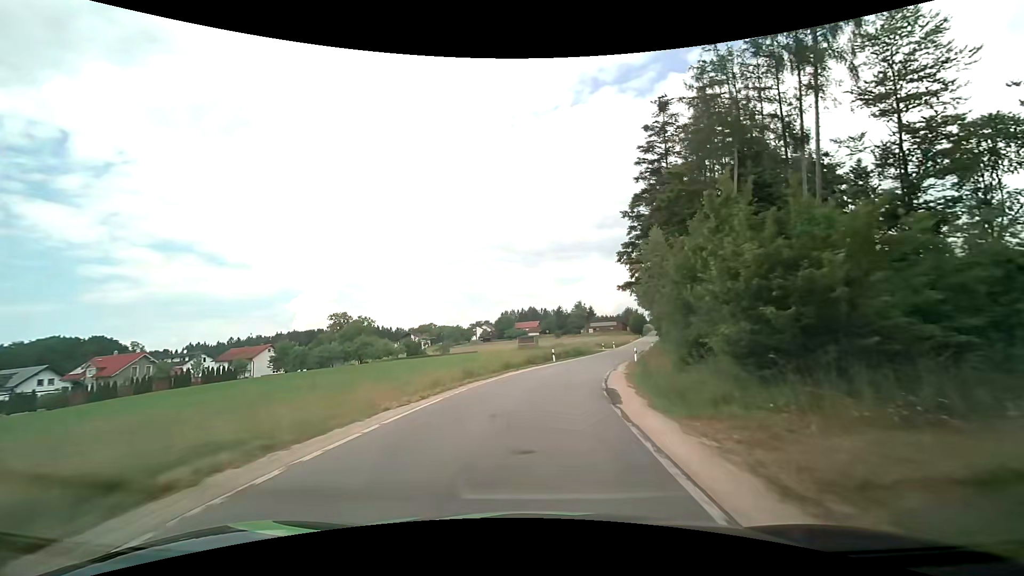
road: tertiary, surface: asphalt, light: Day
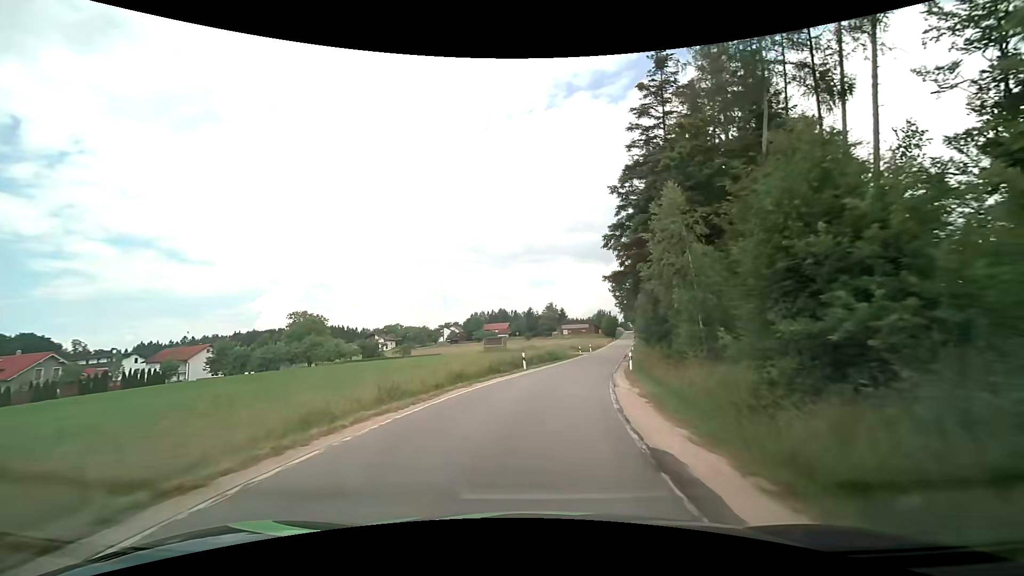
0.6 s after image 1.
(+0.3, +9.1) m; +4°
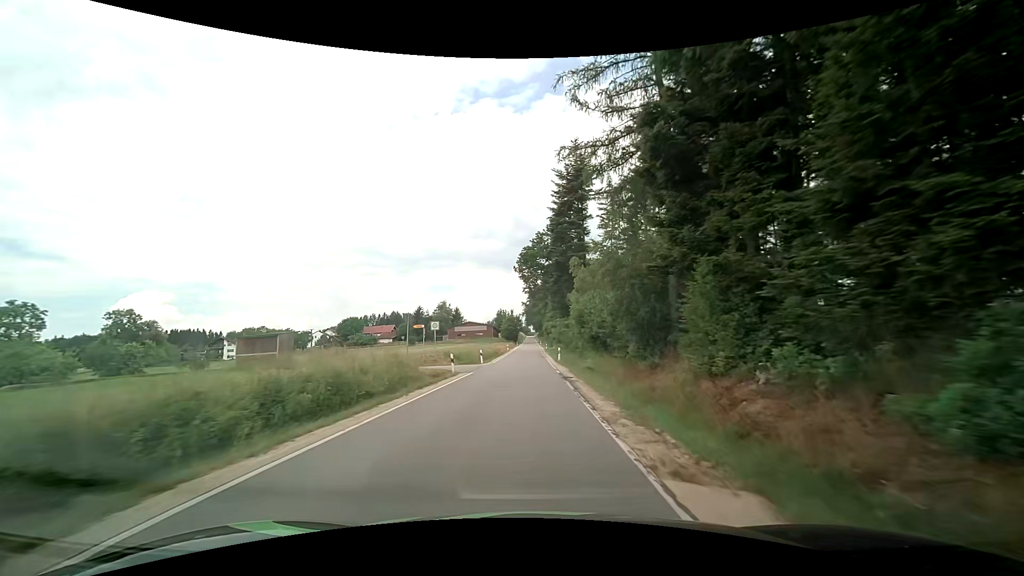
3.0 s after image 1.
(+4.6, +35.5) m; +11°
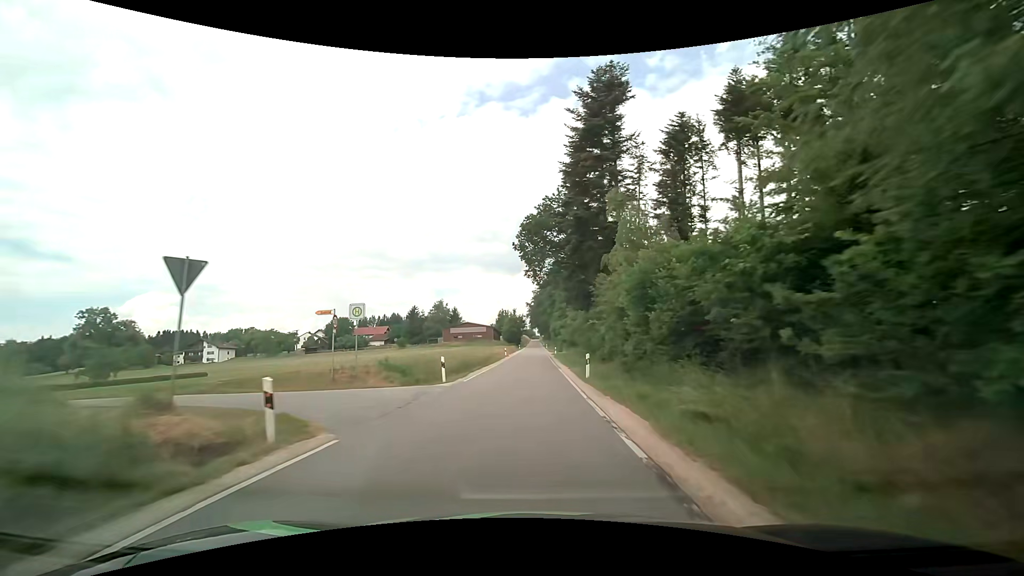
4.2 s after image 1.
(+0.2, +18.1) m; +1°
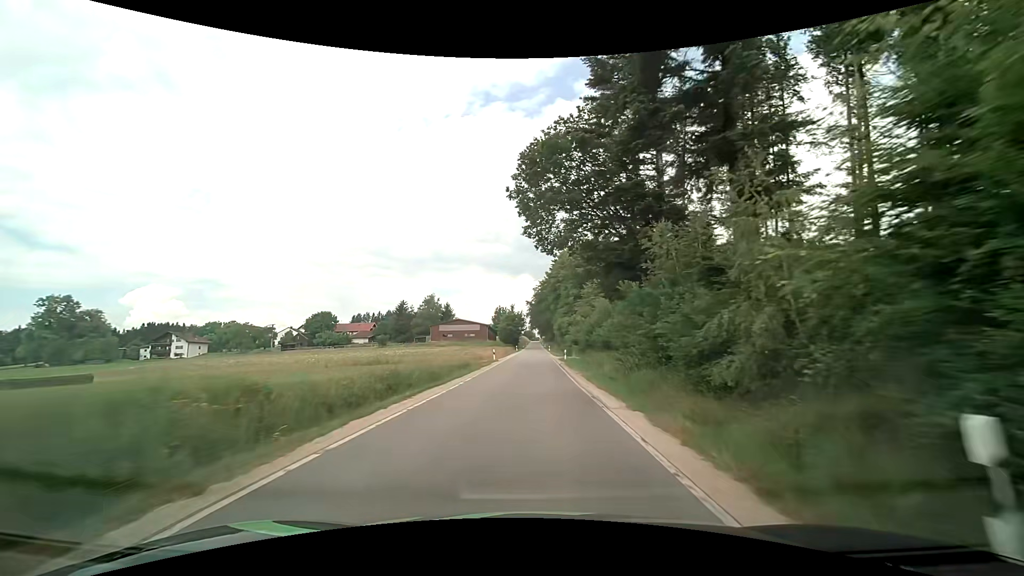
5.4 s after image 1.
(-0.3, +18.4) m; -1°
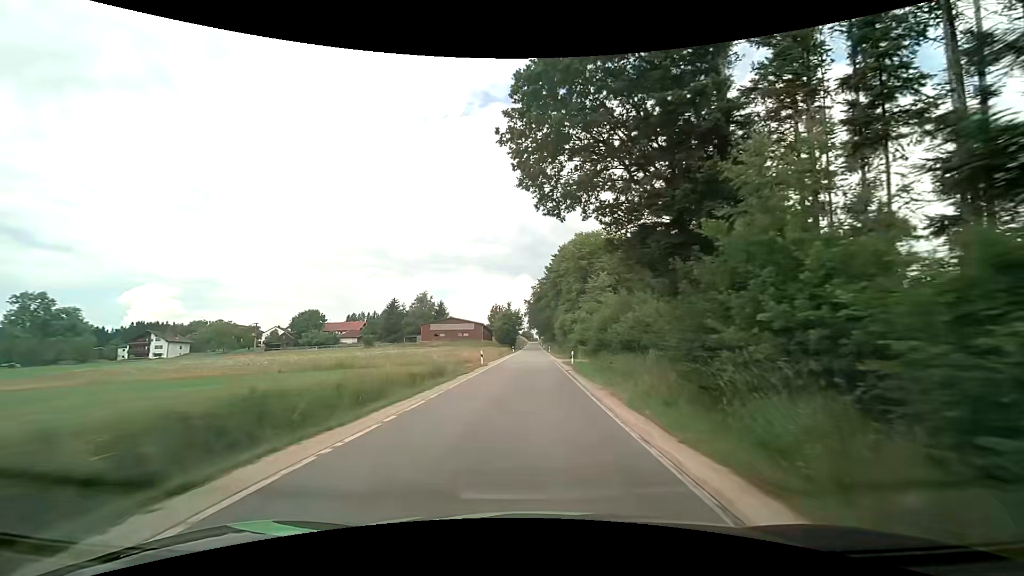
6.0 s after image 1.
(0.0, +9.3) m; 0°
